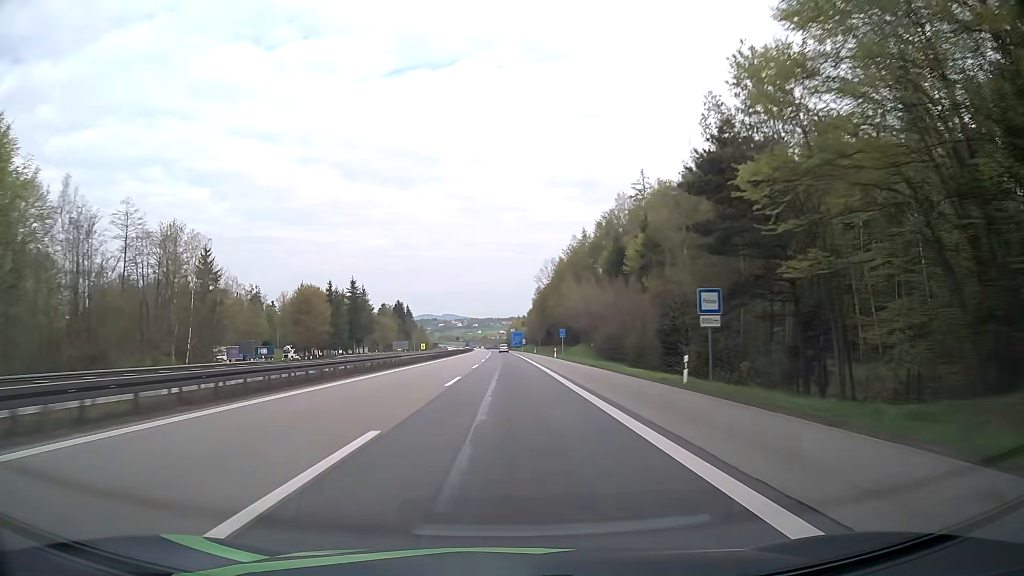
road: motorway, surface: asphalt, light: Day
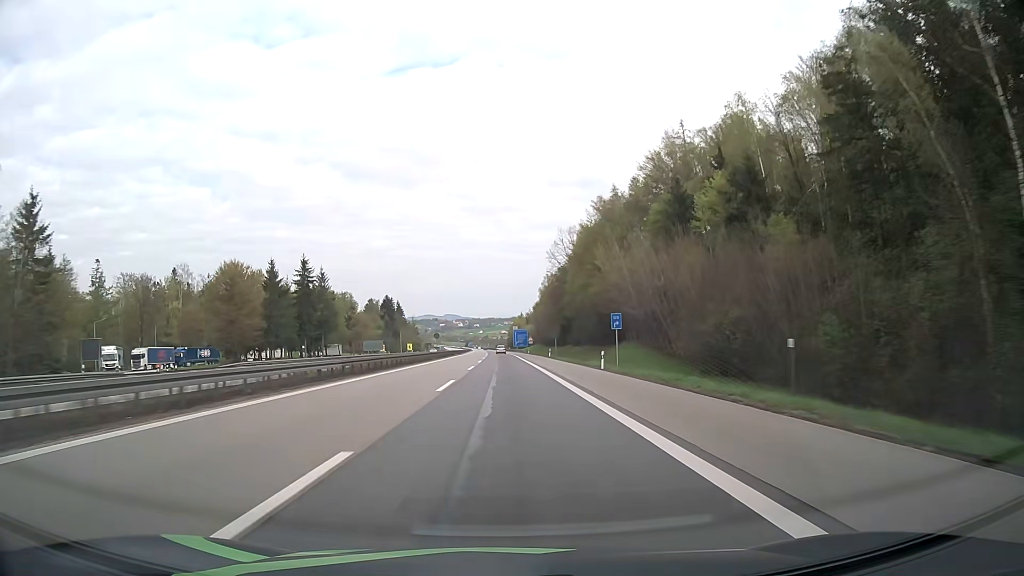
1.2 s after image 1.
(-0.1, +38.1) m; 0°
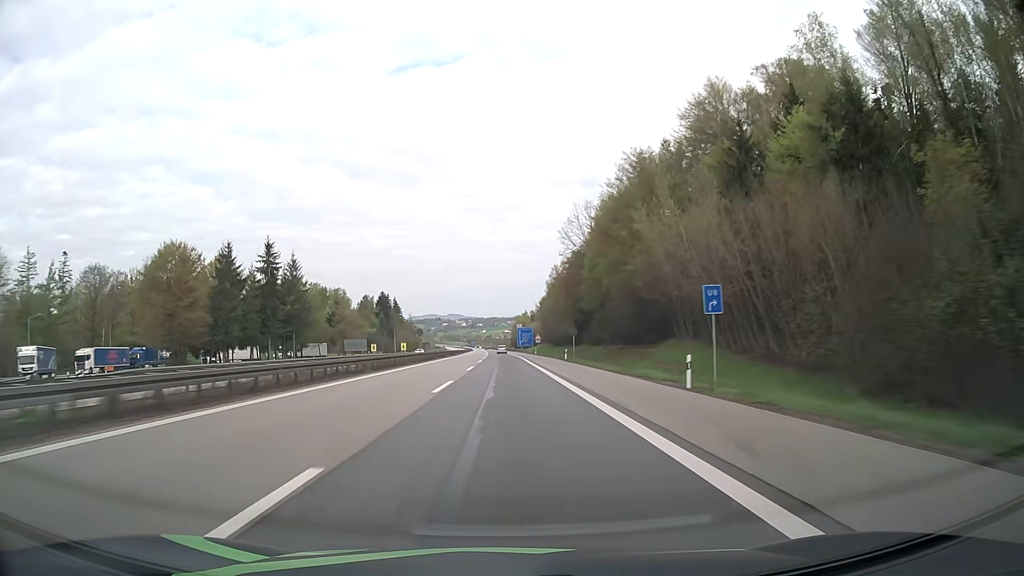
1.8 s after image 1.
(0.0, +19.1) m; 0°
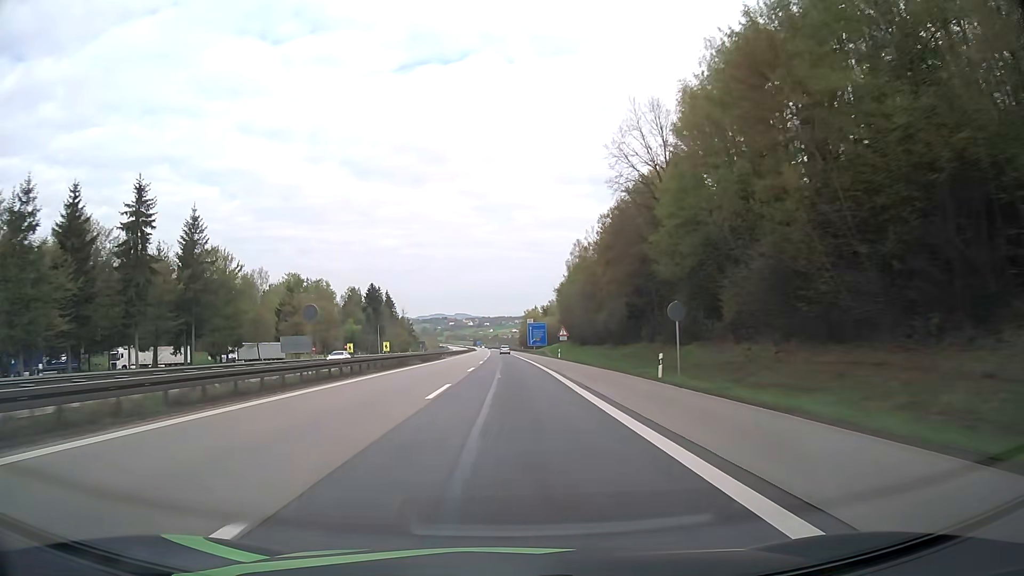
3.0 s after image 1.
(-0.3, +38.1) m; -1°
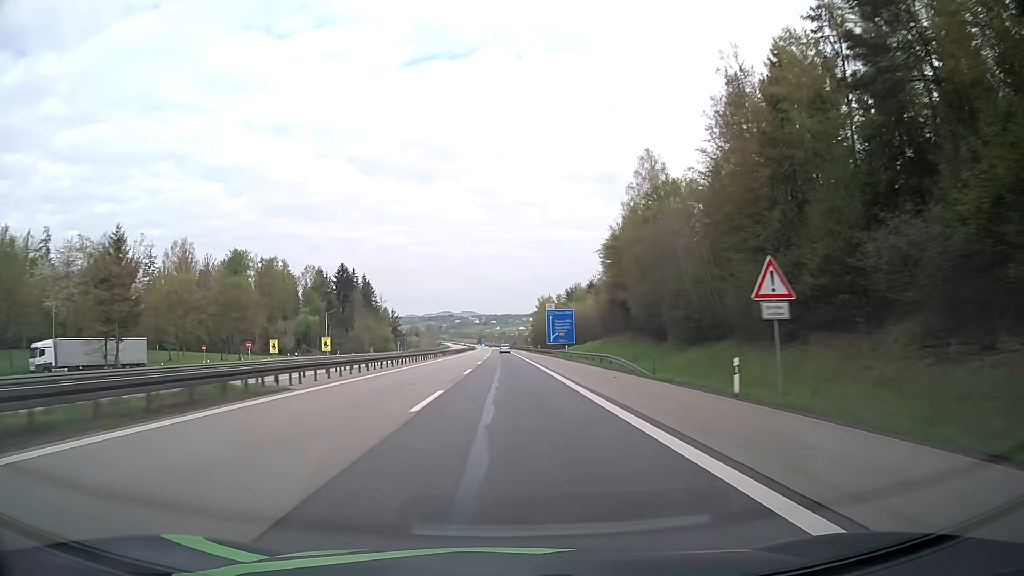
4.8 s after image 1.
(-0.5, +57.2) m; -1°
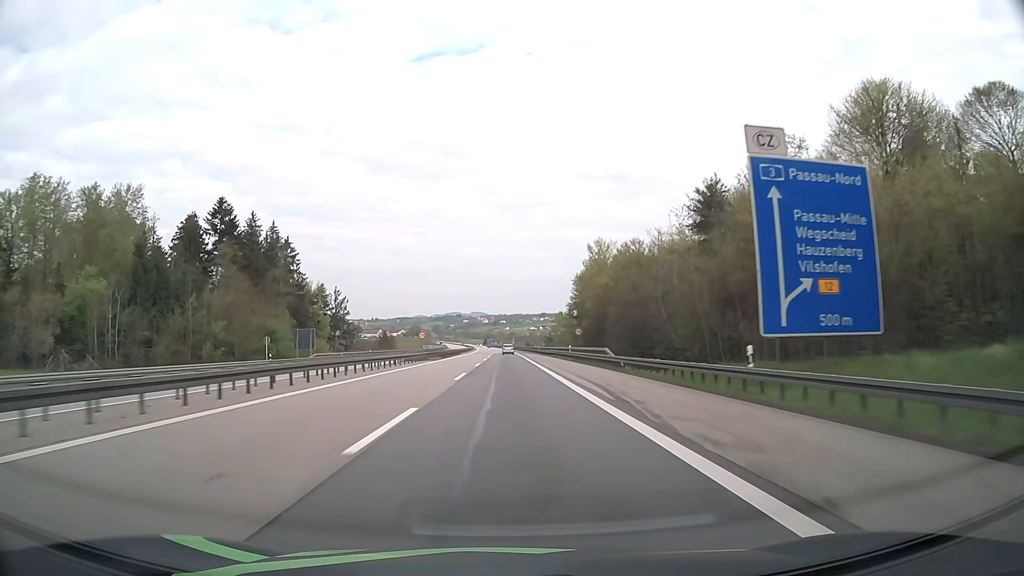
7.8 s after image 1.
(-0.7, +95.4) m; -1°
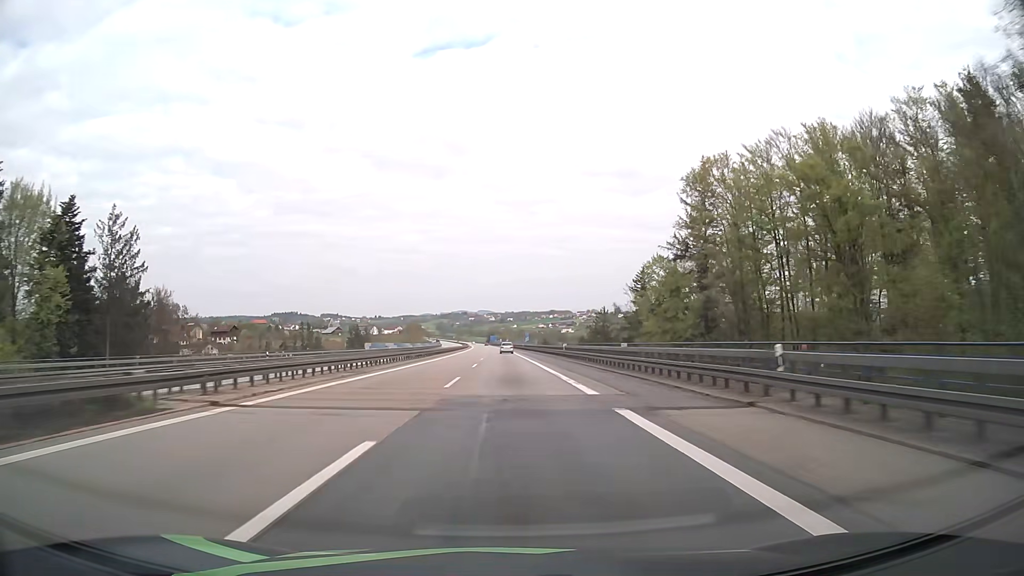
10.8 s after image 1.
(-0.7, +95.3) m; 0°
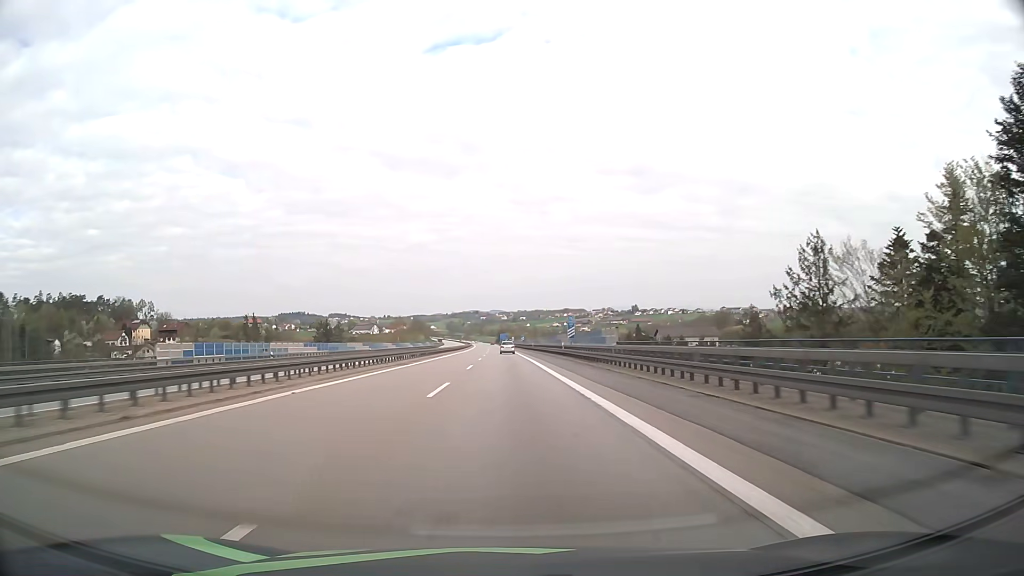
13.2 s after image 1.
(-1.1, +76.0) m; -1°
(0, +10) (0, +20) (0, +30) (0, +40) (0, +50) (0, +60) (0, +70) (-1, +80) (-1, +90) (-1, +100) m
